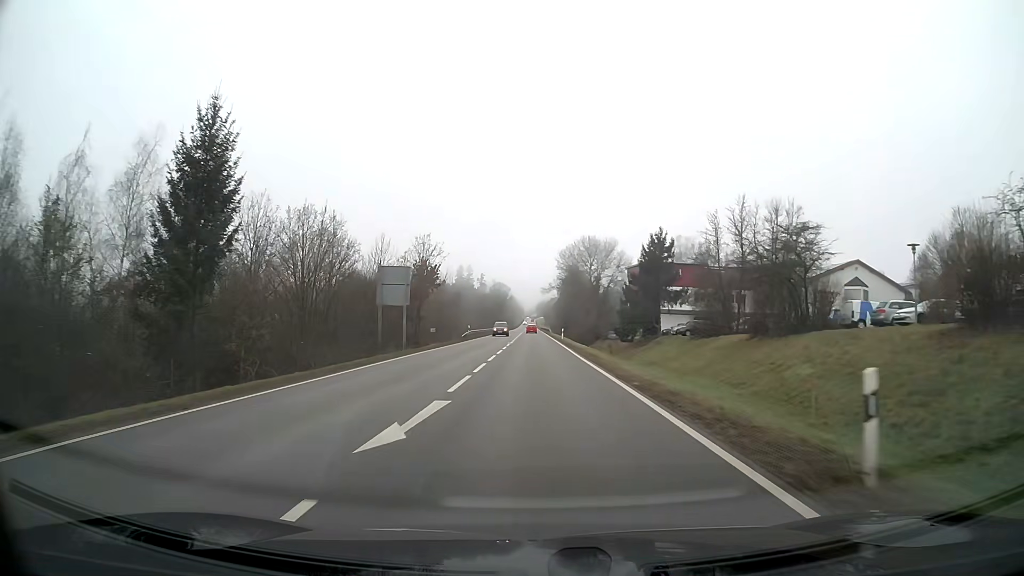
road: secondary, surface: asphalt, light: Day
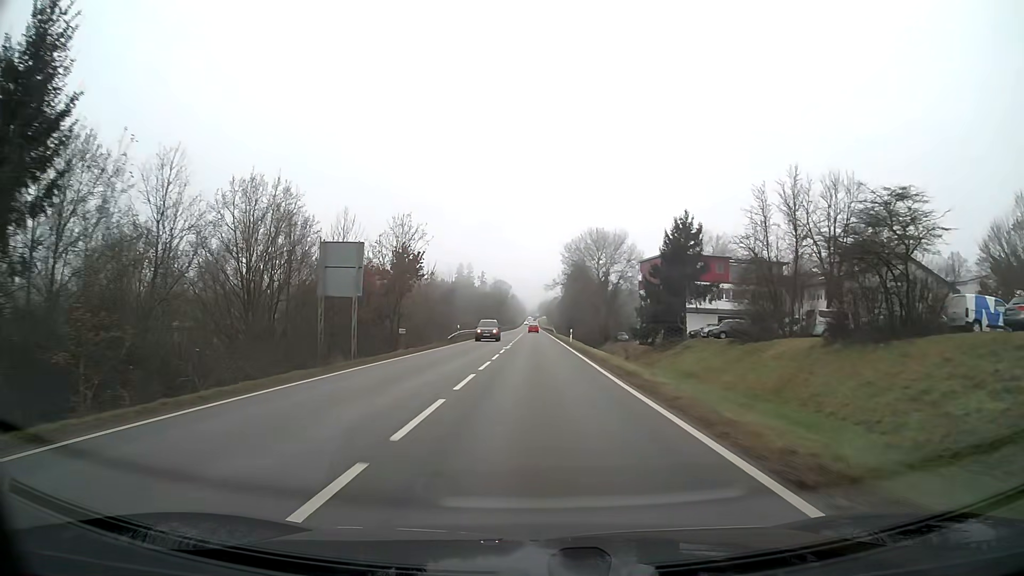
(0.0, +11.3) m; 0°
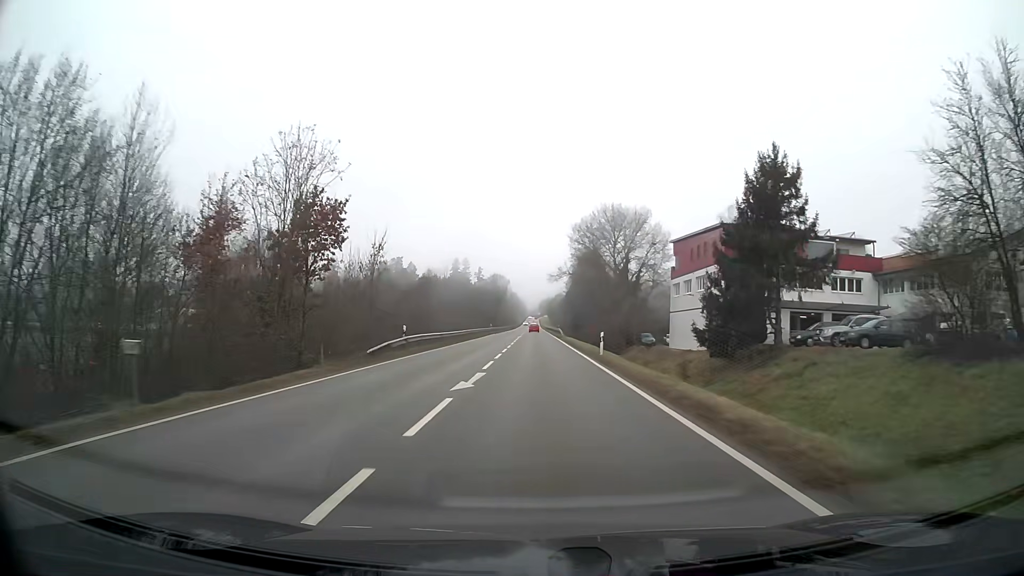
(0.0, +23.9) m; 0°
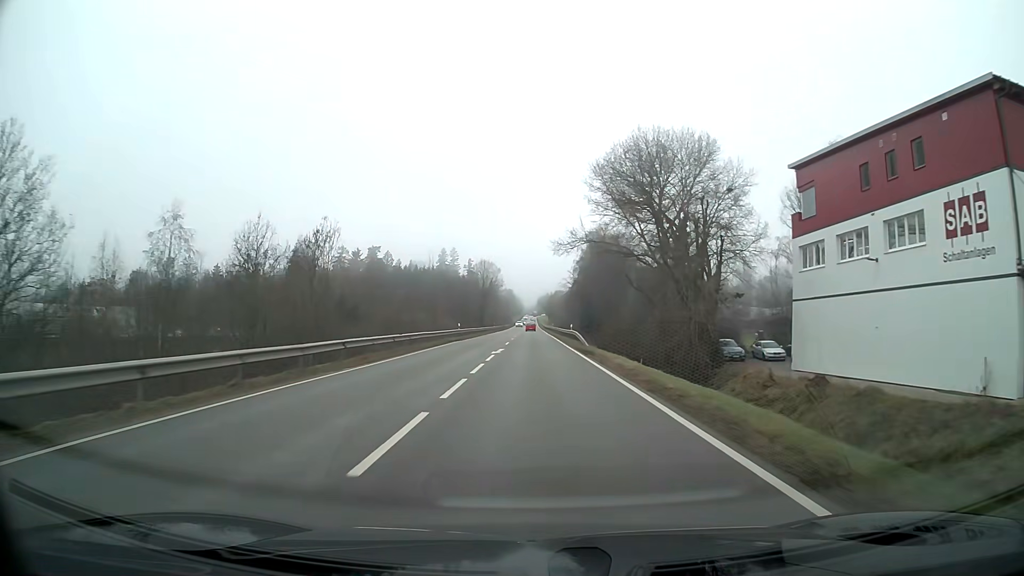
(+0.1, +38.6) m; 0°
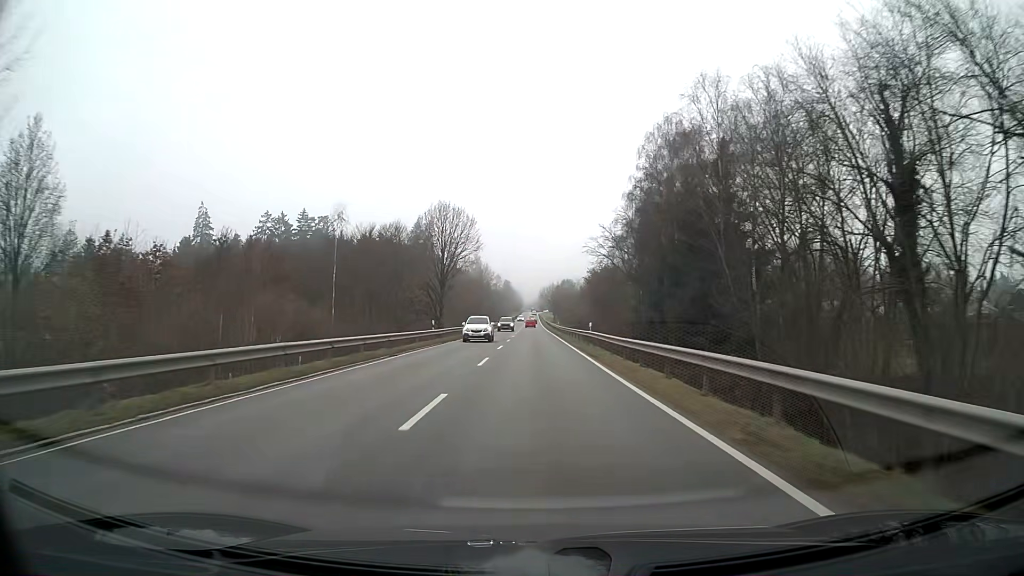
(-0.2, +70.0) m; 0°
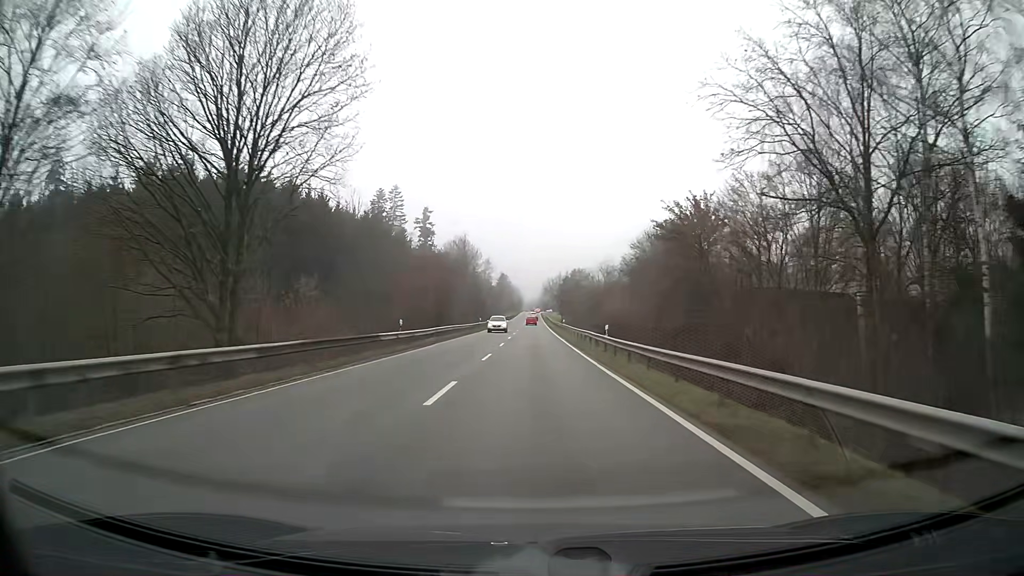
(0.0, +57.8) m; 0°
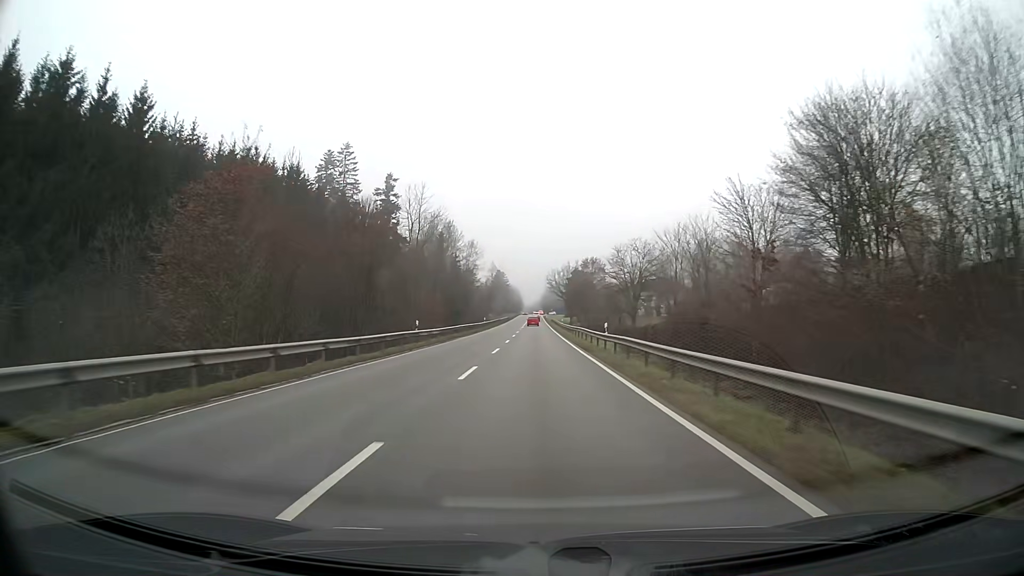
(-0.1, +43.6) m; 0°
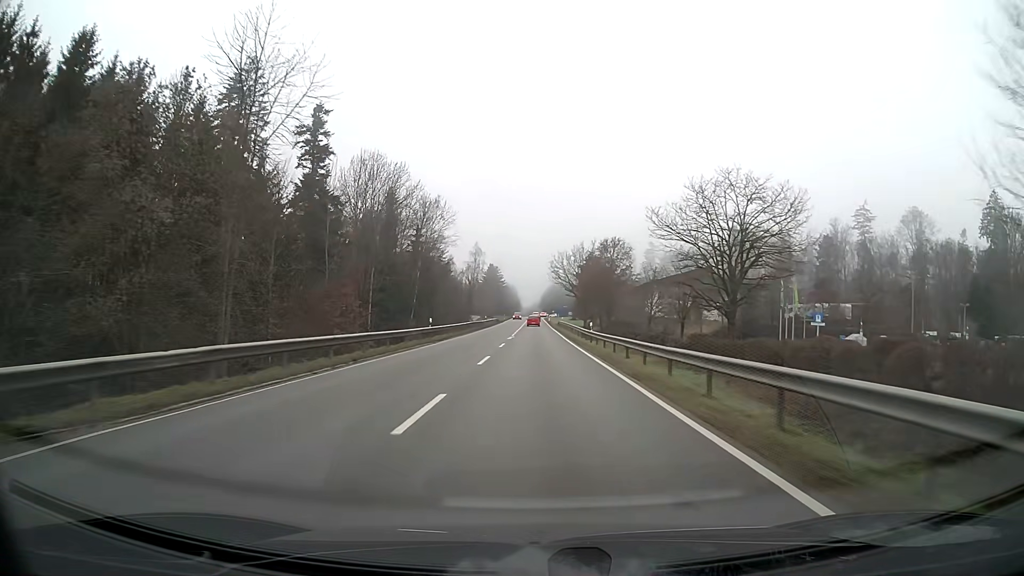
(+0.2, +43.6) m; 0°
